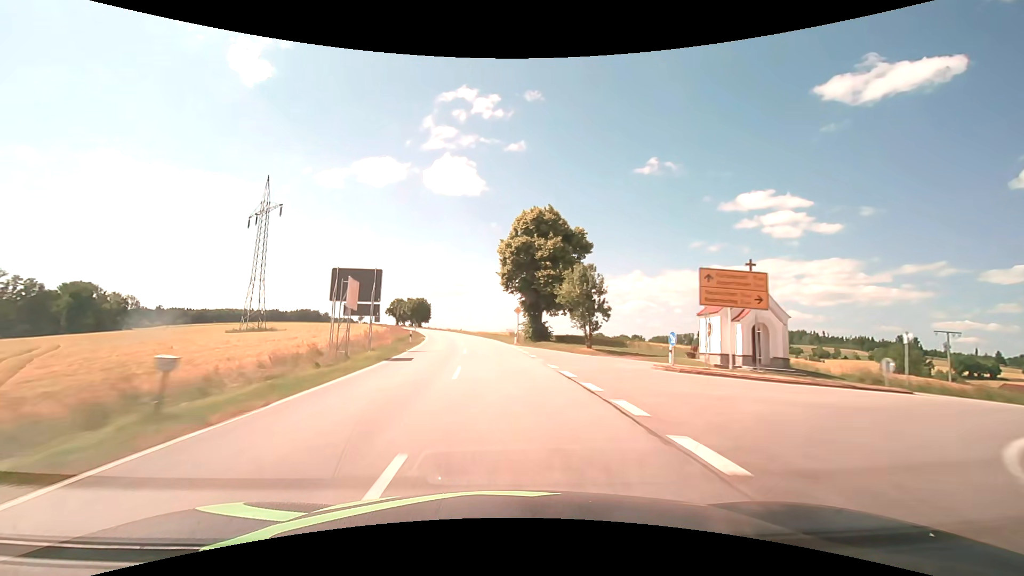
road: secondary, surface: asphalt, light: Day
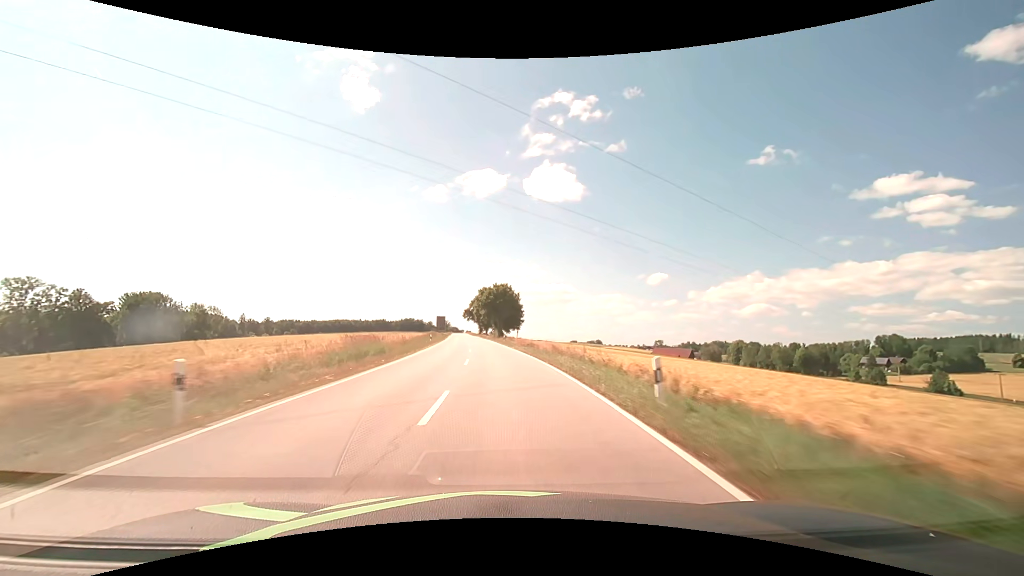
(-8.8, +77.6) m; -12°
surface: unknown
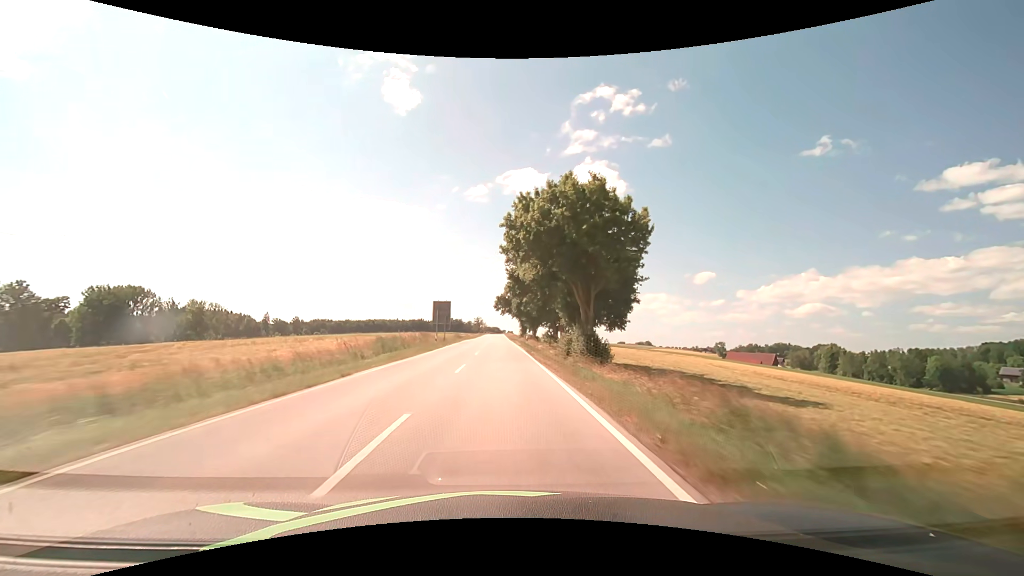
(-3.5, +62.9) m; -5°
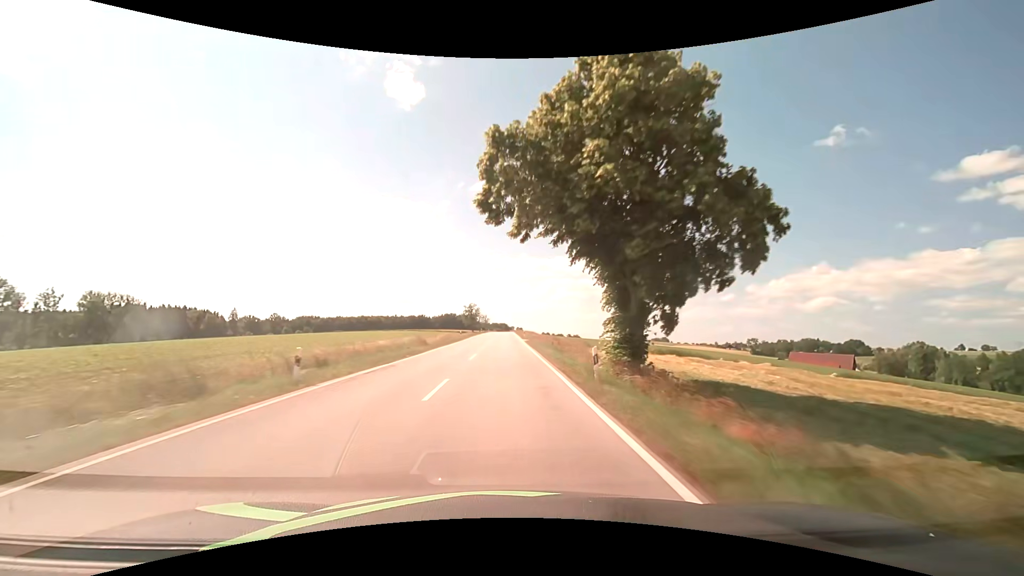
(-1.2, +79.0) m; -1°
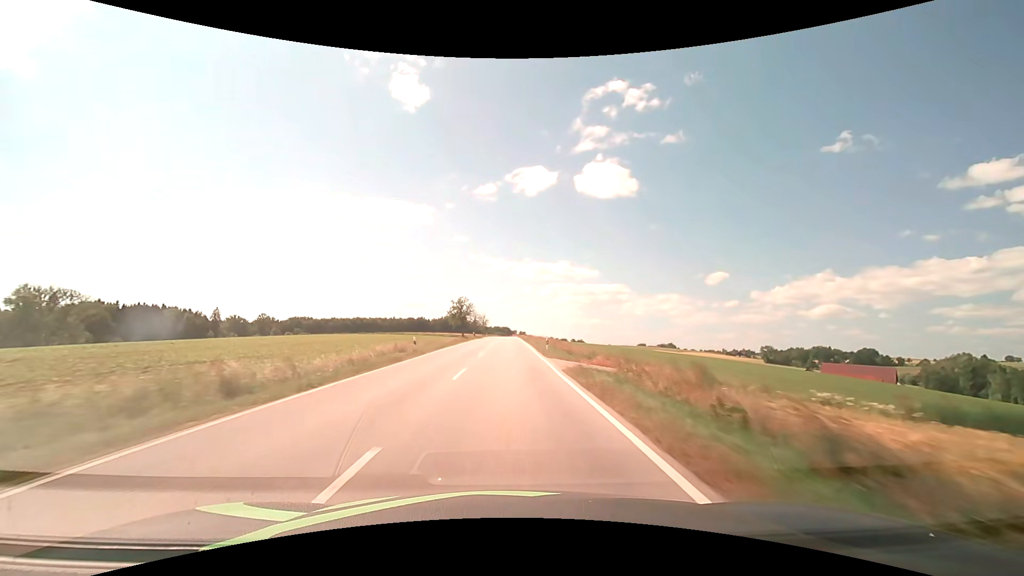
(-0.1, +31.6) m; 0°
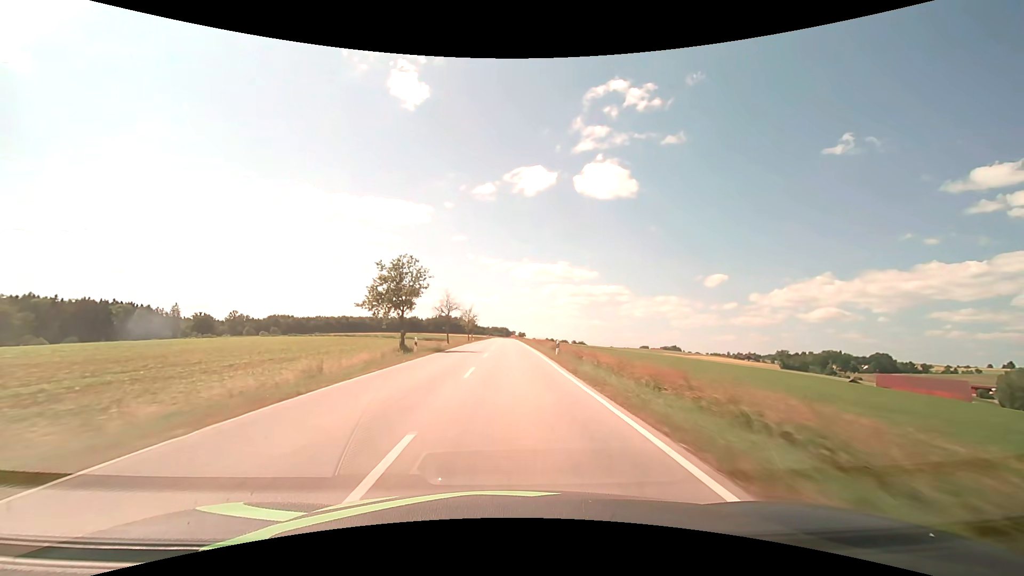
(0.0, +47.4) m; 0°
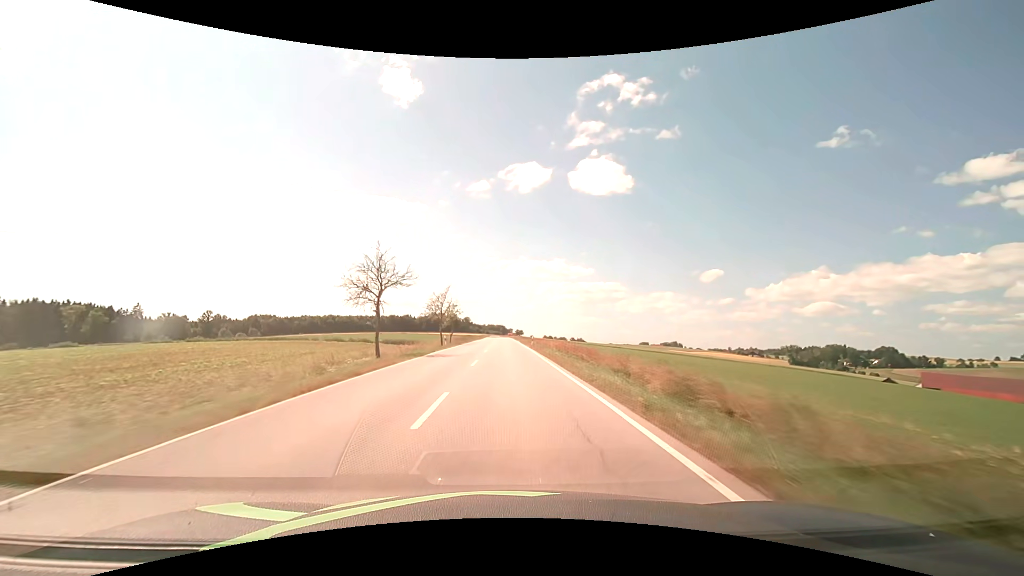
(+0.1, +31.6) m; 0°
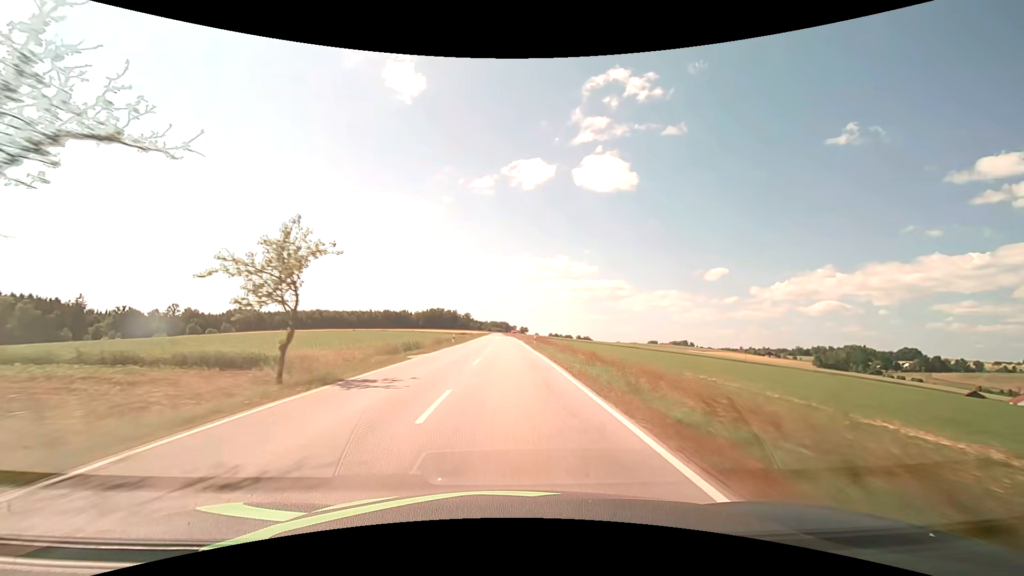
(-0.1, +47.5) m; 0°
(0, +10) (0, +20) (0, +30) (0, +40) (0, +50) (0, +60) (0, +70) (0, +80) (0, +90) (0, +100) m
